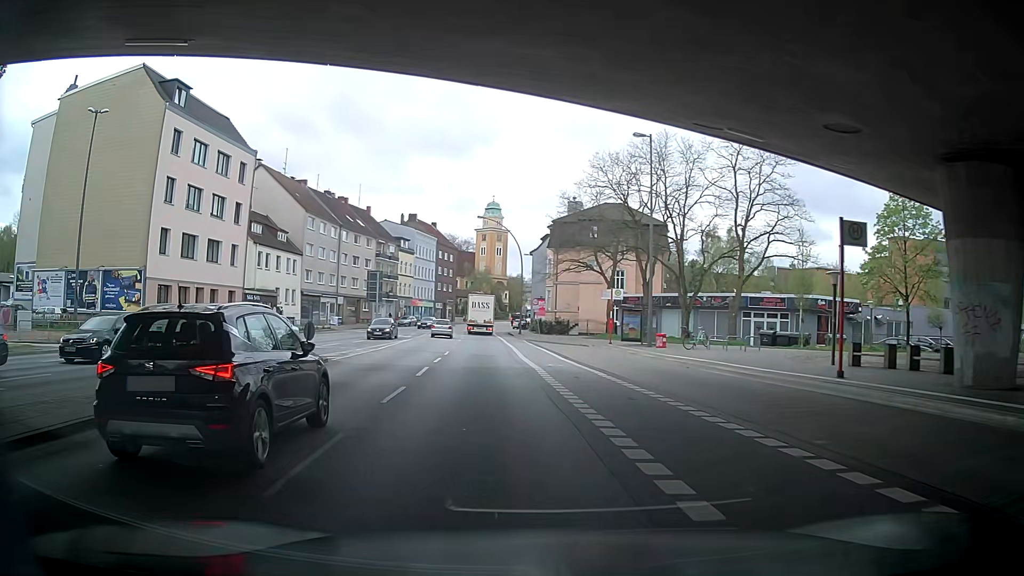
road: secondary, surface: asphalt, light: Day
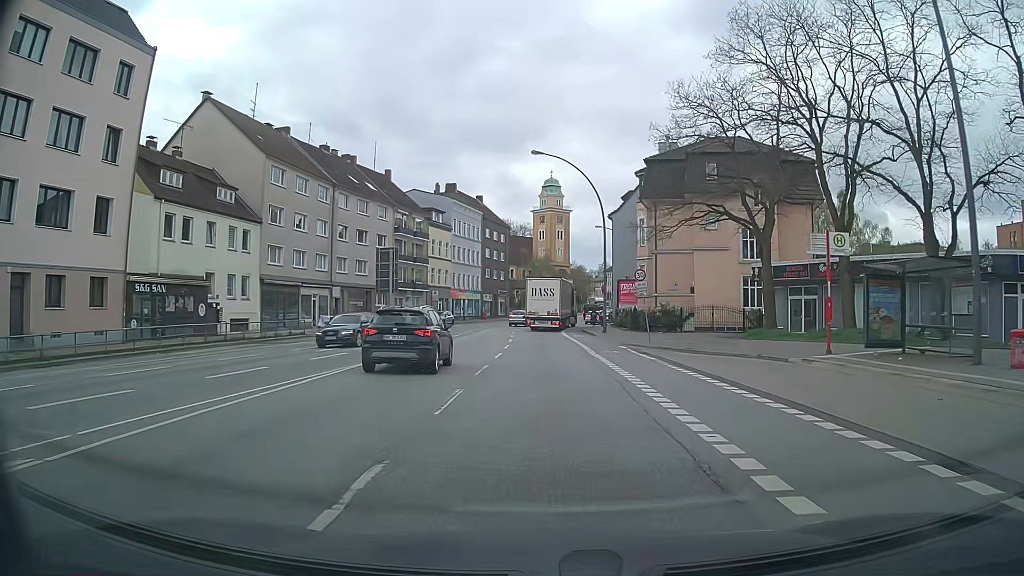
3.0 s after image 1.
(-4.3, +25.5) m; -11°
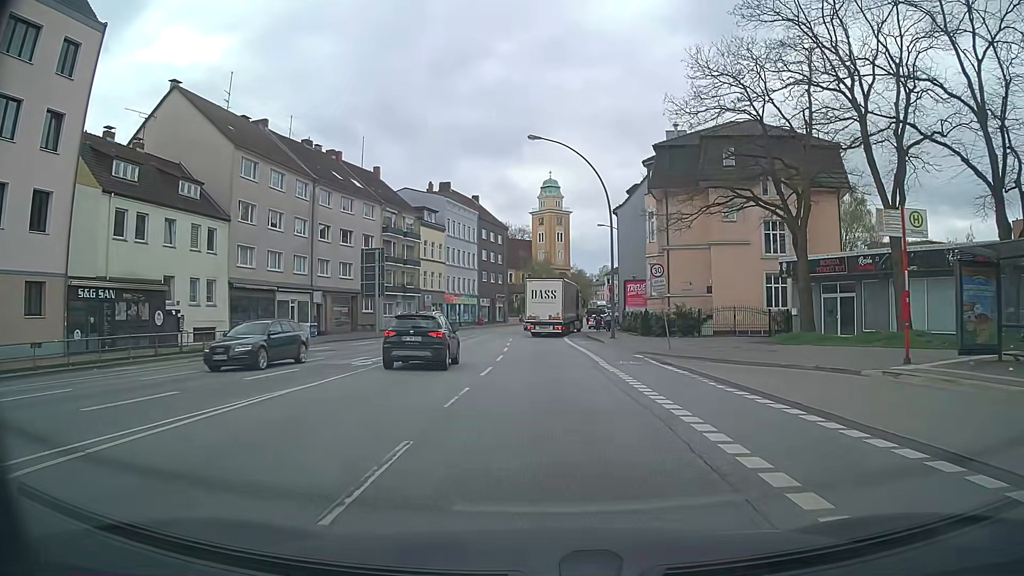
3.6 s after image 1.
(0.0, +4.9) m; 0°
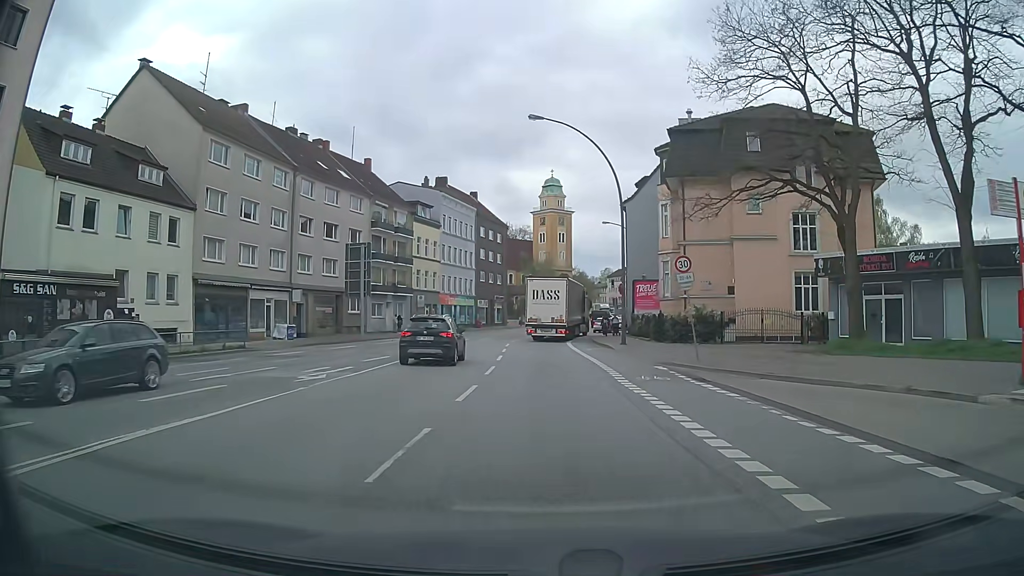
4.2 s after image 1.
(0.0, +4.7) m; 0°
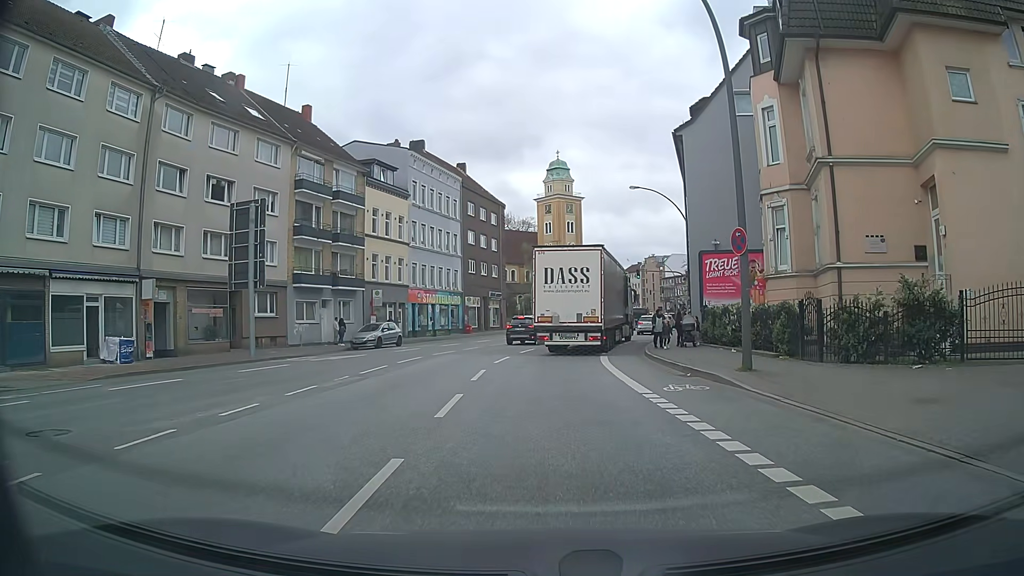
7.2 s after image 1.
(-0.2, +19.9) m; -1°
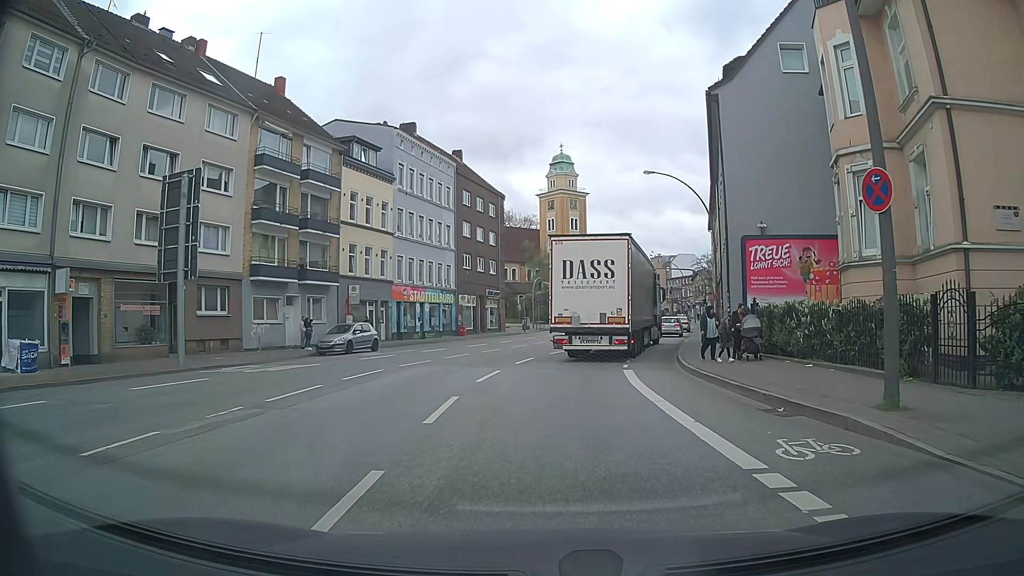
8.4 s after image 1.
(0.0, +6.4) m; -1°
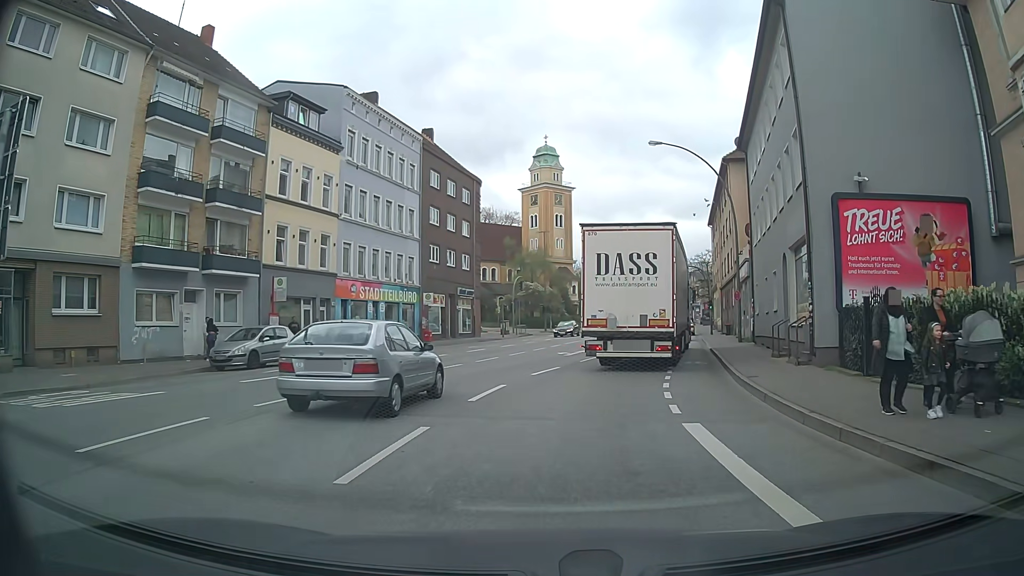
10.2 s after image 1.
(+0.2, +9.6) m; +2°
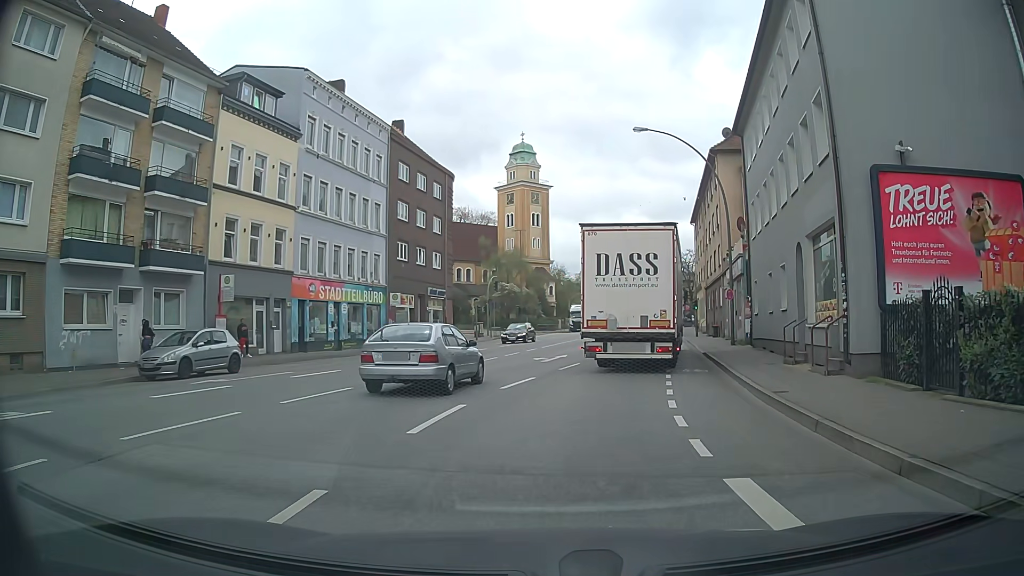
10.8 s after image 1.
(+0.1, +3.3) m; +2°
(+1, +10) (+2, +20) (+4, +30) (+6, +39) (+8, +49) (+10, +59) (+11, +69) (+13, +79) (+14, +89) (+15, +99) m
